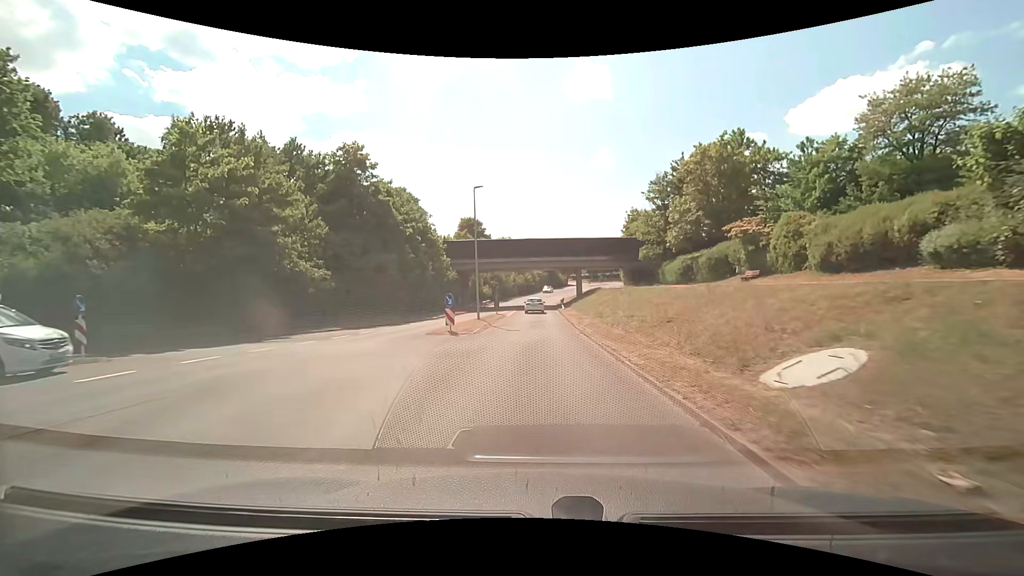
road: tertiary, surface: asphalt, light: Day
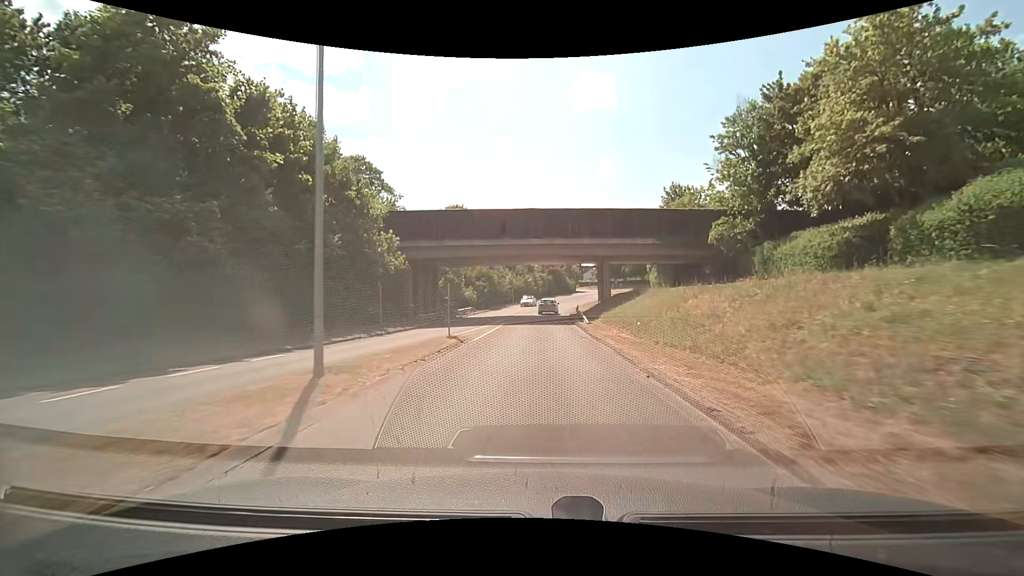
(-0.1, +22.7) m; -1°
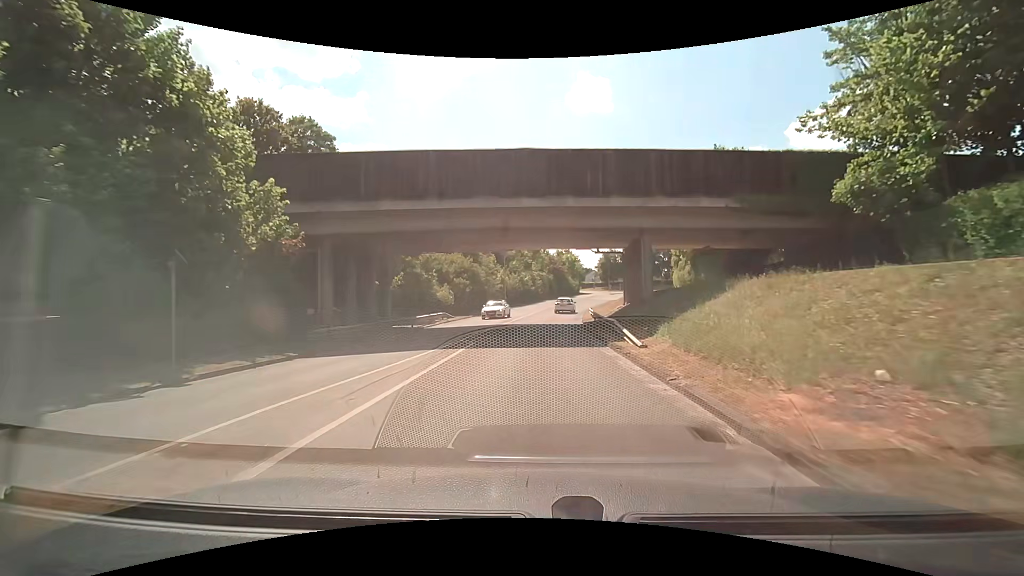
(+0.1, +14.9) m; 0°
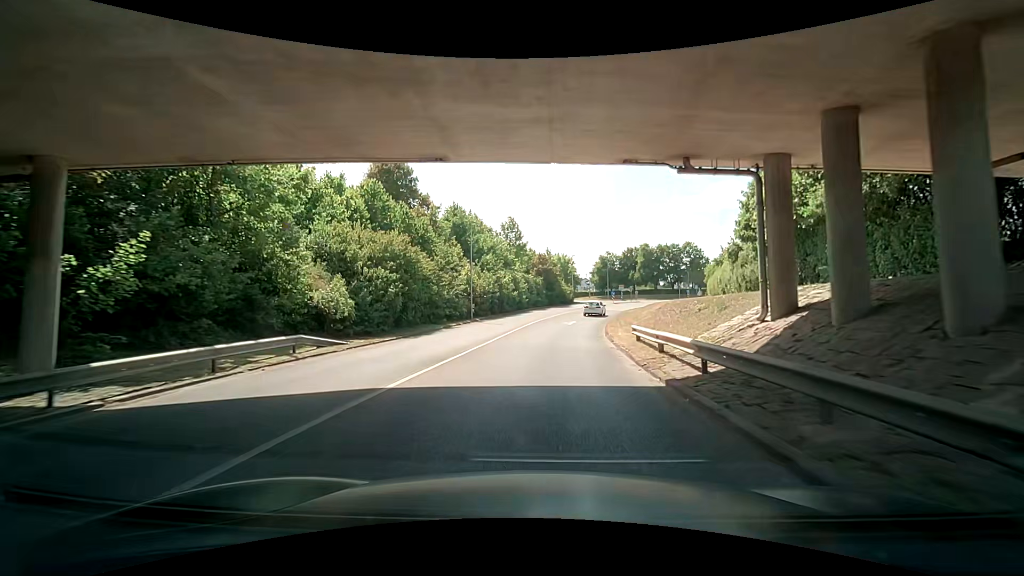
(+0.2, +21.4) m; +2°
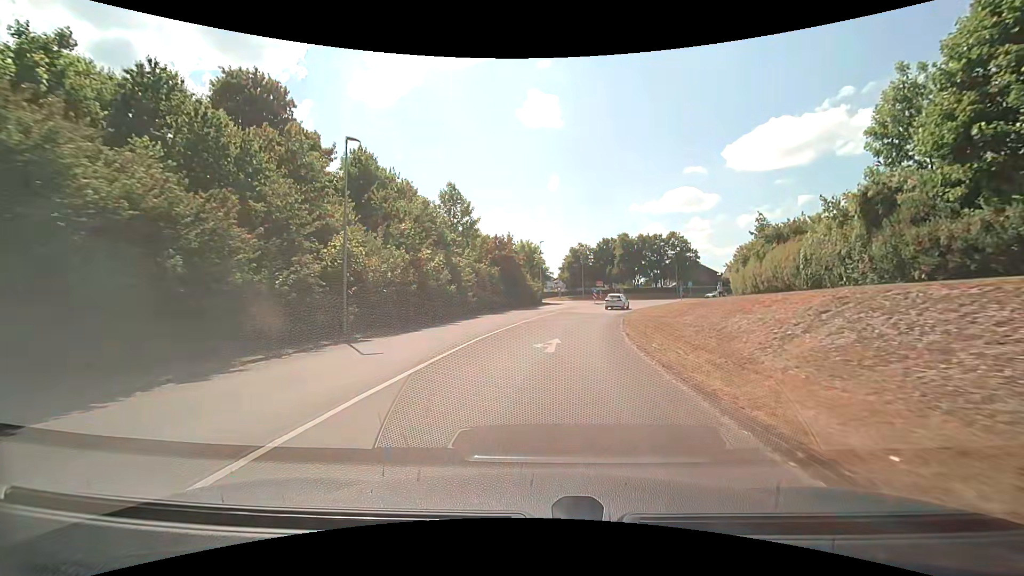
(+0.8, +21.1) m; +5°
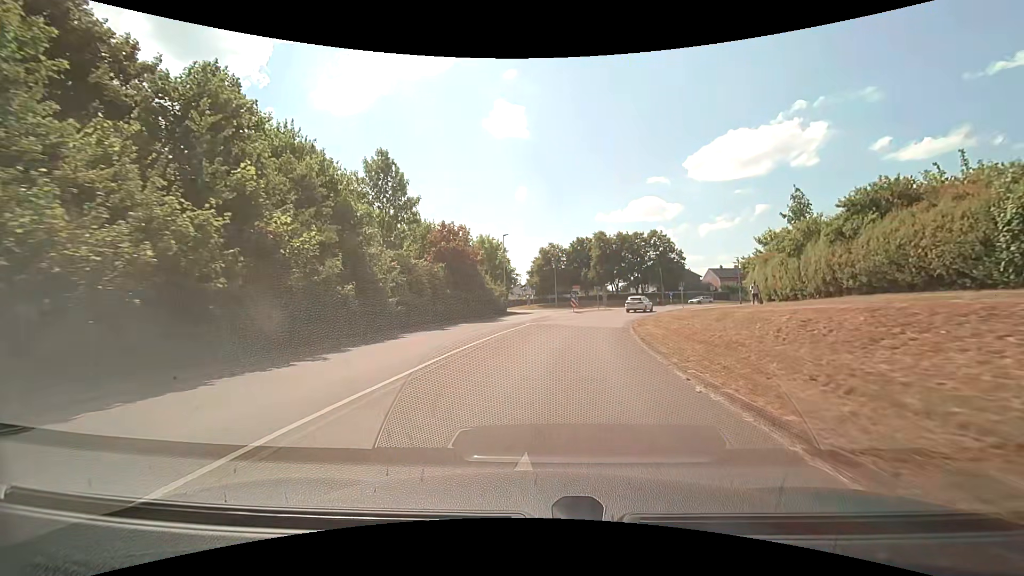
(+0.3, +14.0) m; +3°
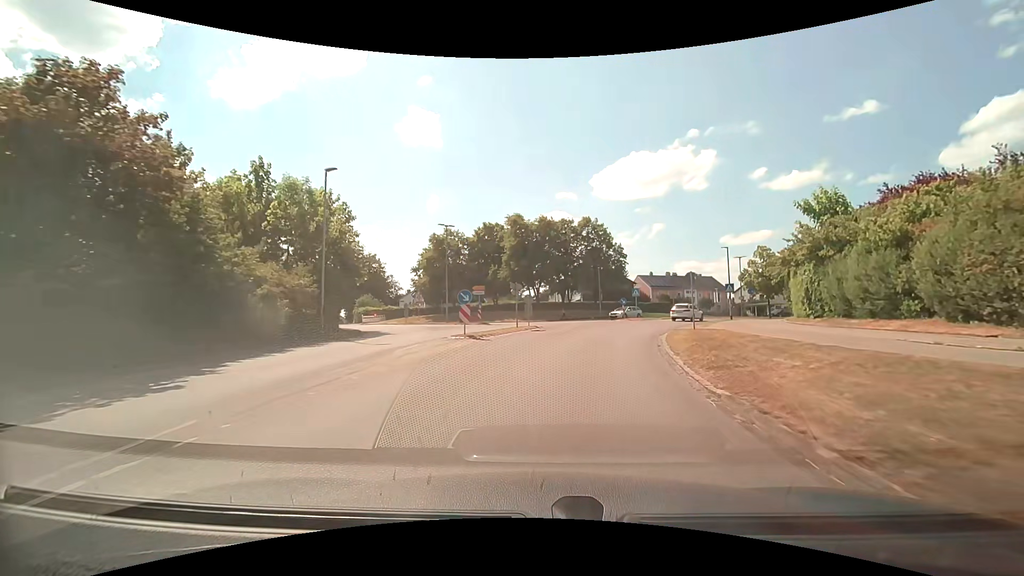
(+2.4, +26.8) m; +11°
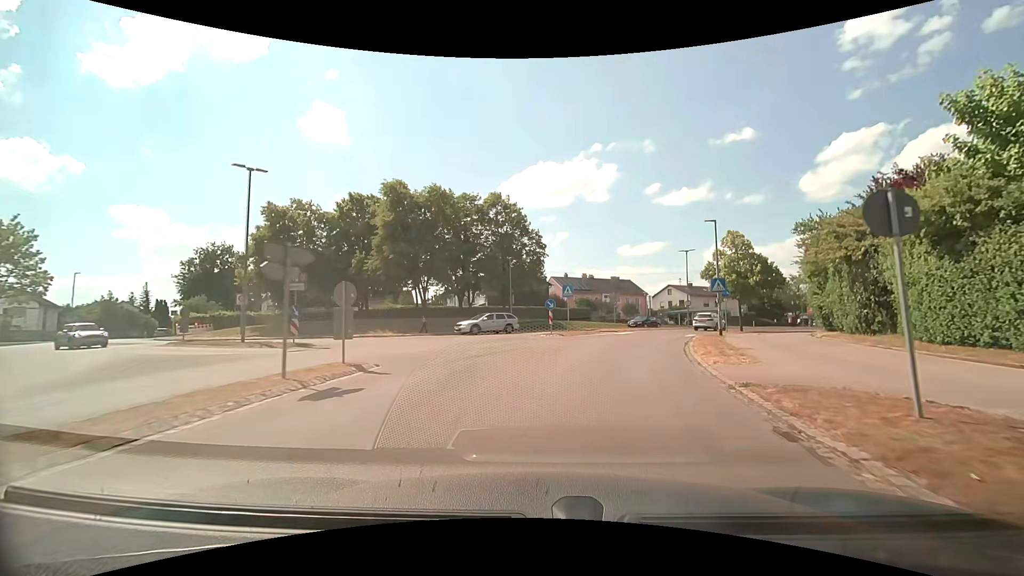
(+1.4, +18.0) m; +10°
(+1, +10) (+3, +20) (+6, +29) (+10, +38) (+15, +47) (+21, +55) (+29, +62) (+36, +68) (+44, +74) (+53, +79) m
